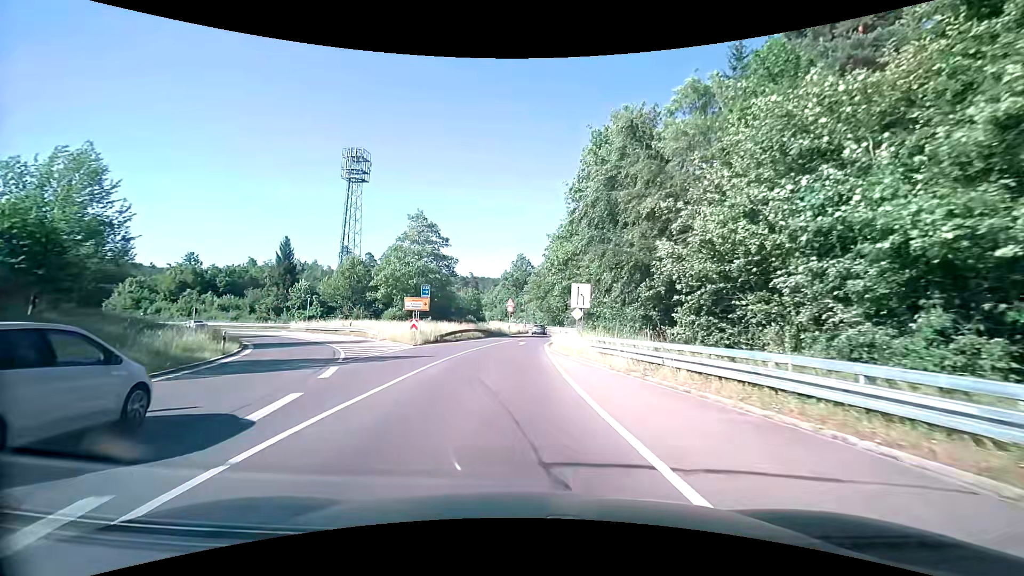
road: secondary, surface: asphalt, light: Day
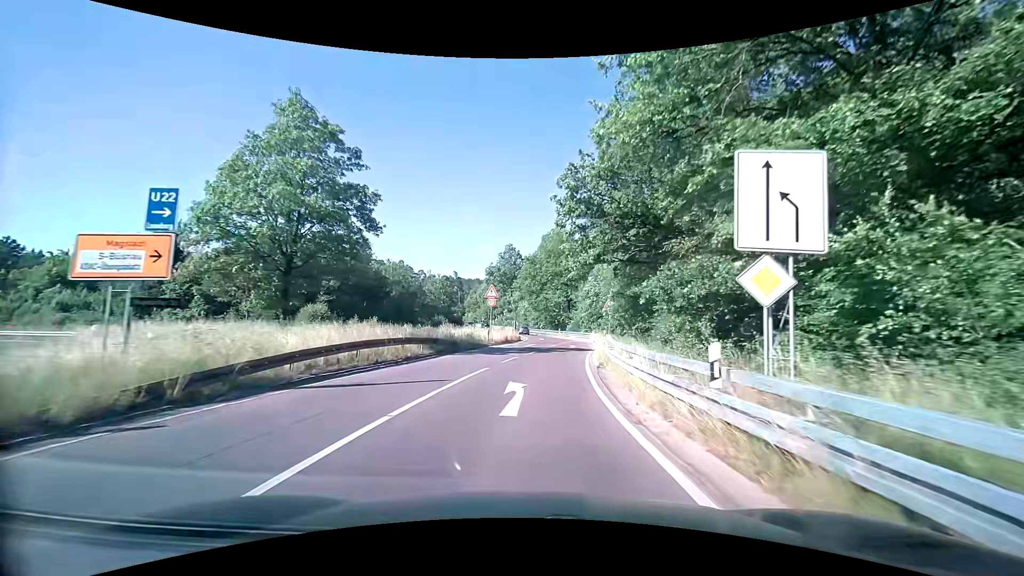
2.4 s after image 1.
(-0.4, +26.6) m; +1°
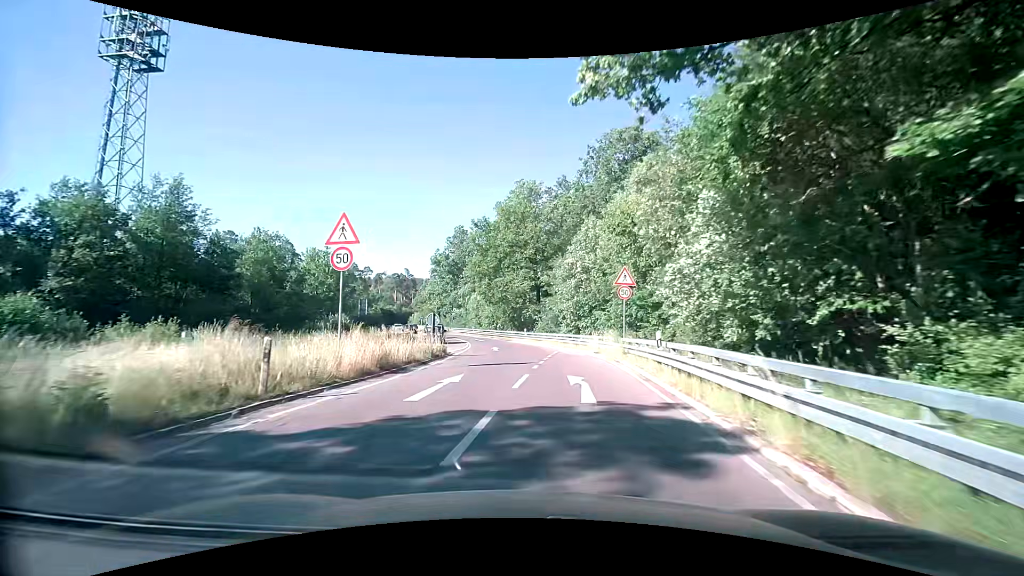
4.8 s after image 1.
(+1.5, +26.5) m; +5°
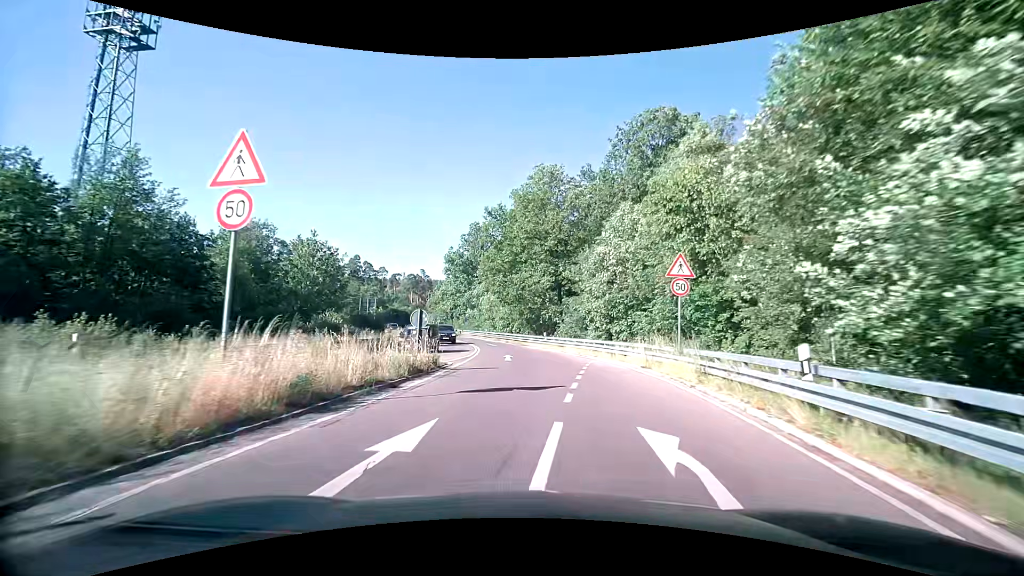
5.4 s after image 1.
(-0.2, +6.6) m; -3°
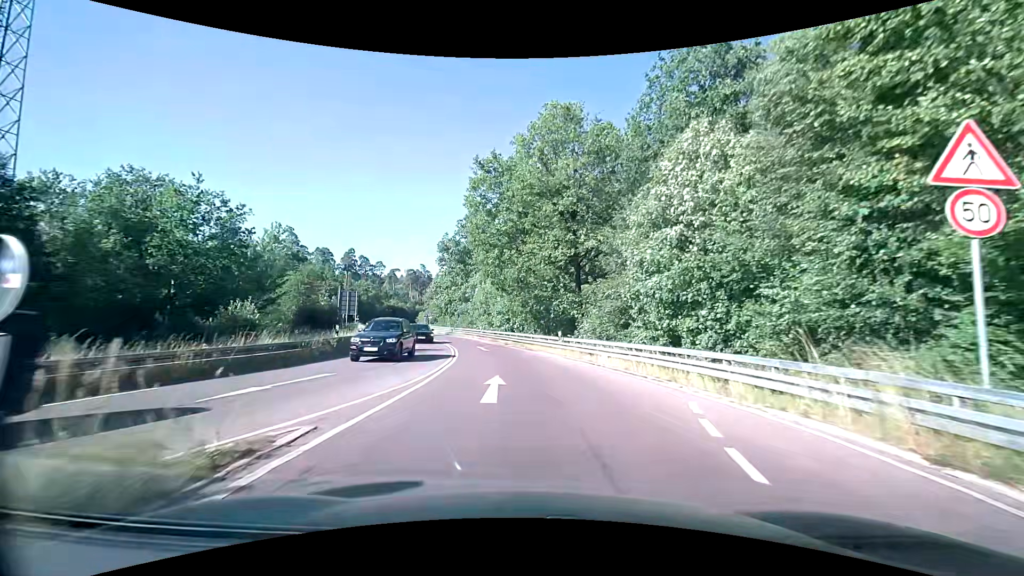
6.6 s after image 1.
(+0.1, +13.4) m; 0°
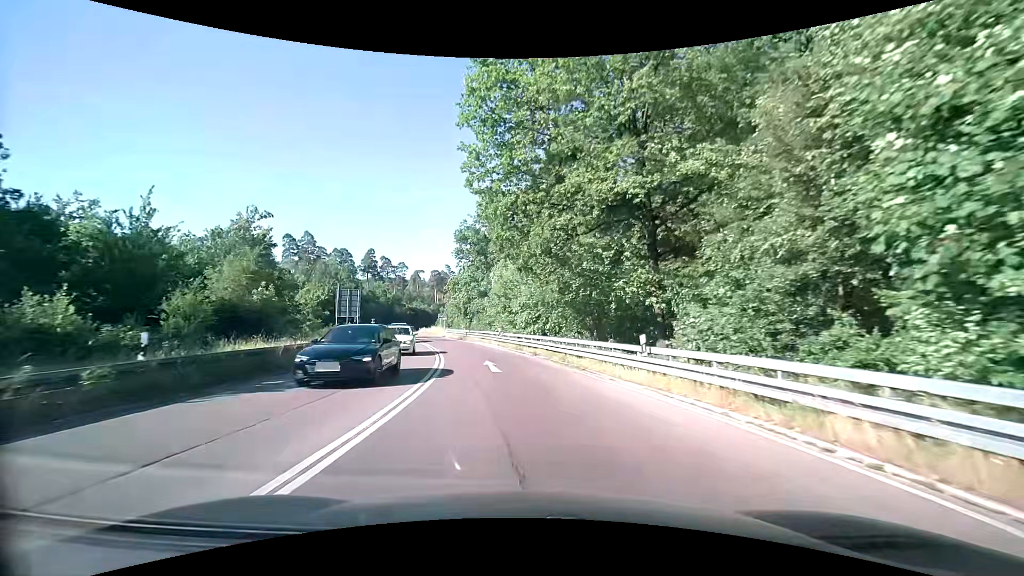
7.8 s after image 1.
(-0.2, +13.8) m; -3°
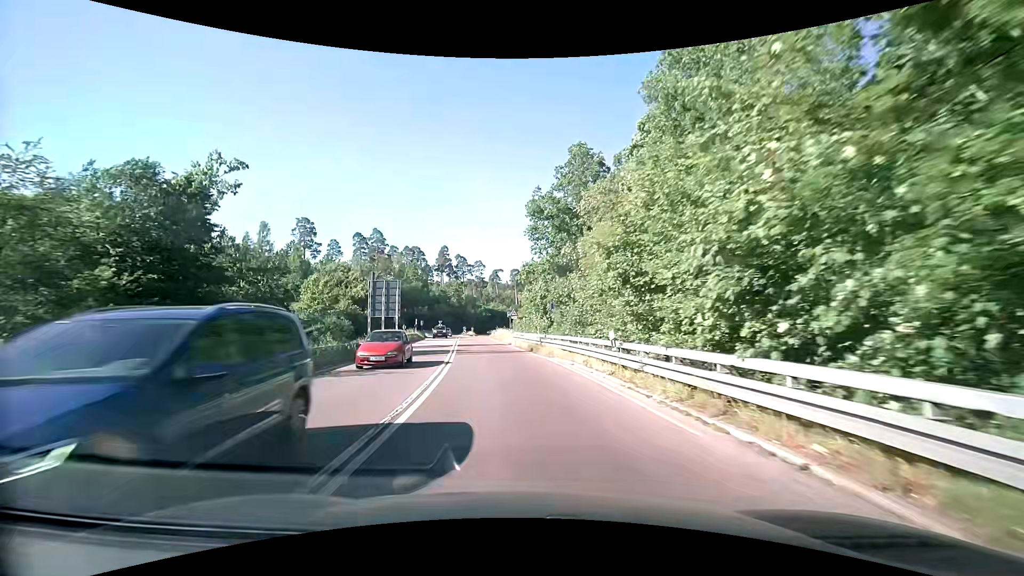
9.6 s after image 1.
(-1.4, +21.2) m; -10°
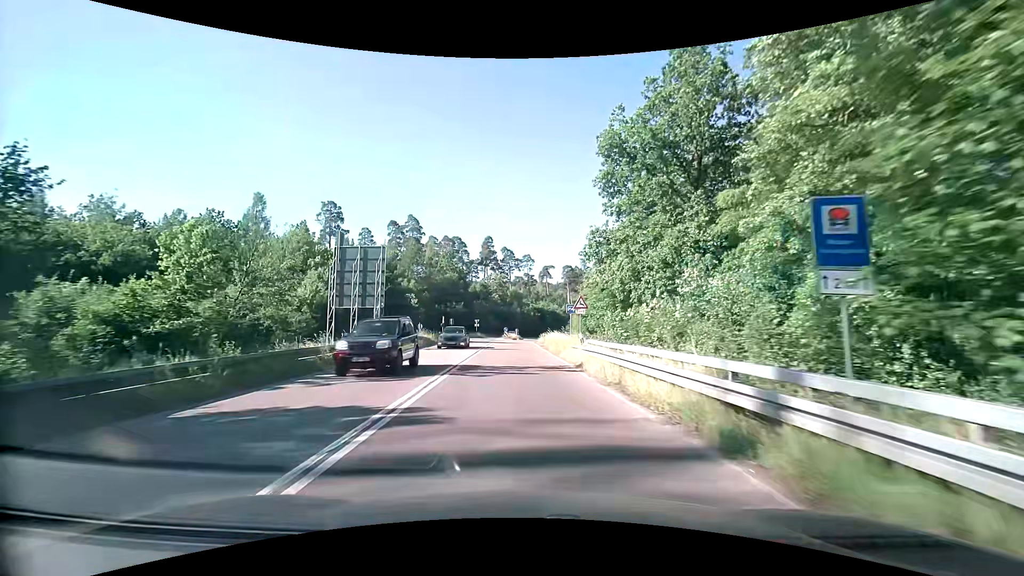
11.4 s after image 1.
(-1.1, +22.5) m; -5°
(0, +10) (-1, +20) (-1, +30) (-1, +40) (-1, +50) (-1, +60) (-1, +70) (0, +80) (0, +90) (+2, +100) m
